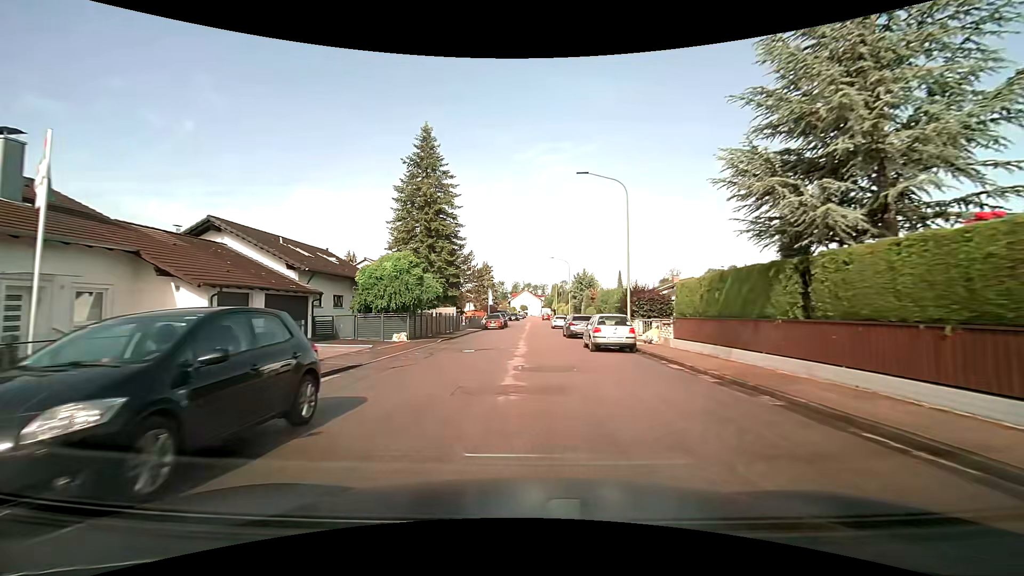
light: Day
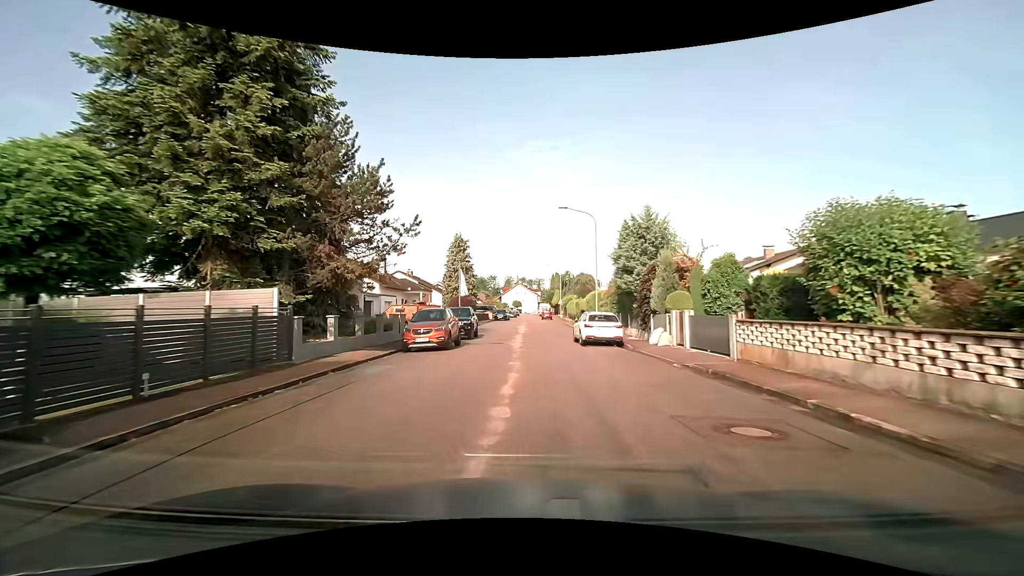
(0.0, +32.1) m; 0°
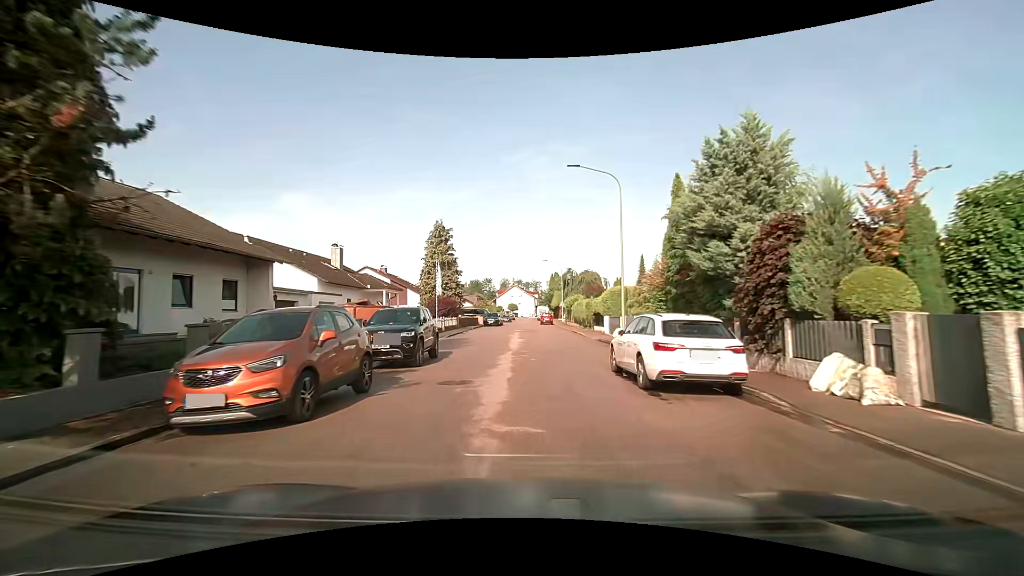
(+0.1, +12.0) m; 0°
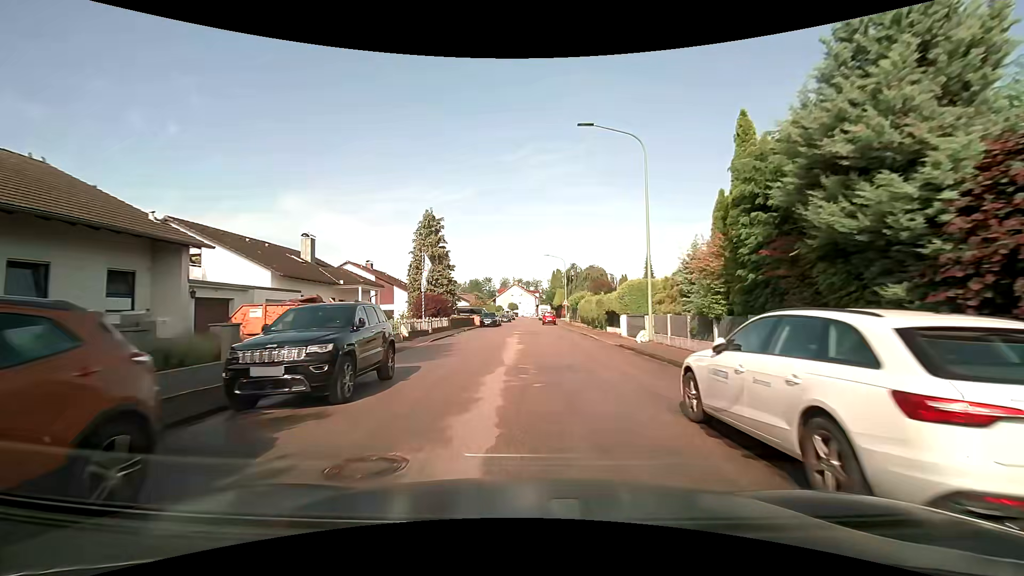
(0.0, +5.8) m; 0°
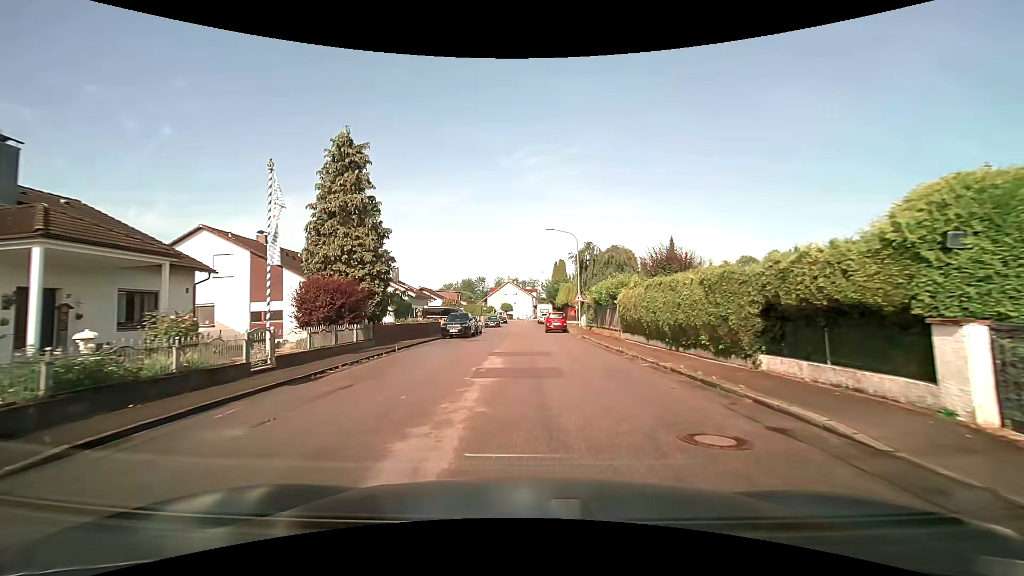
(-0.1, +22.1) m; 0°
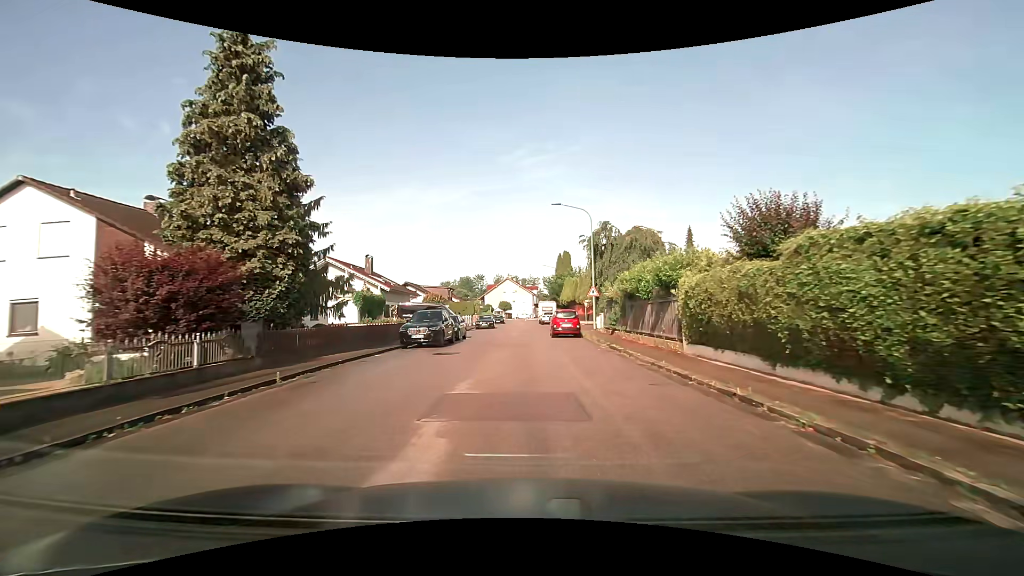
(0.0, +10.2) m; -1°
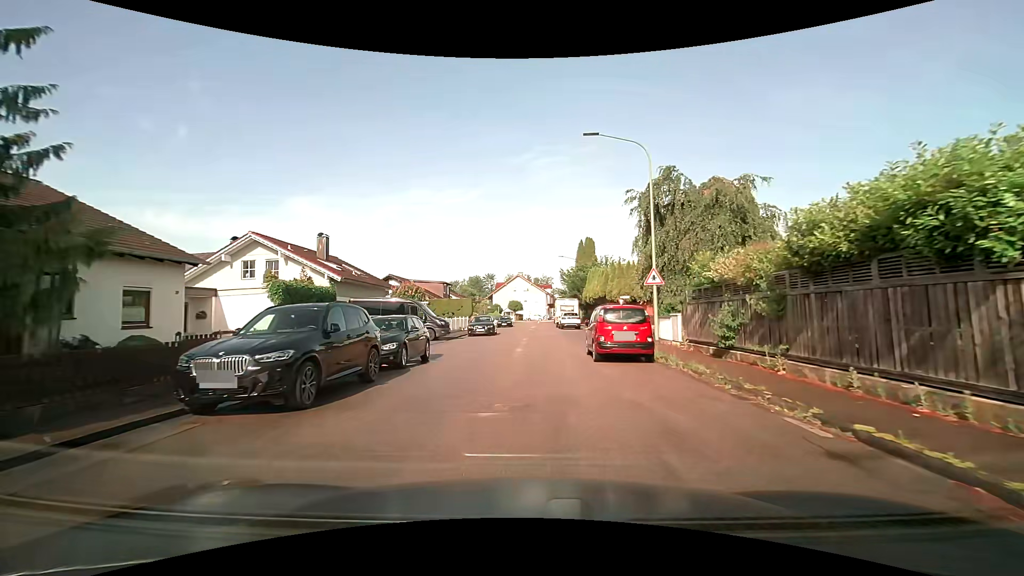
(0.0, +14.4) m; -1°
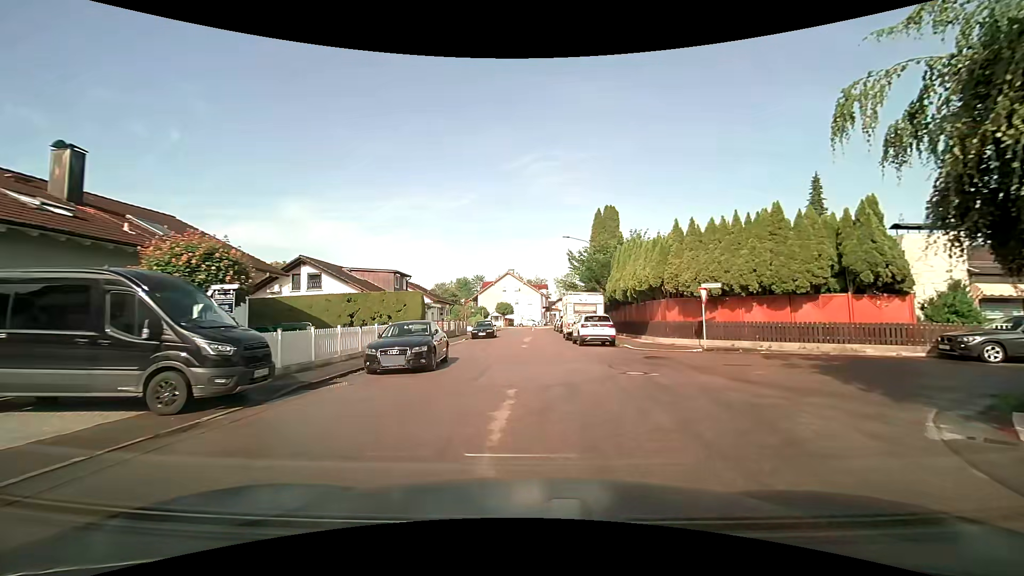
(+0.1, +20.3) m; +1°
